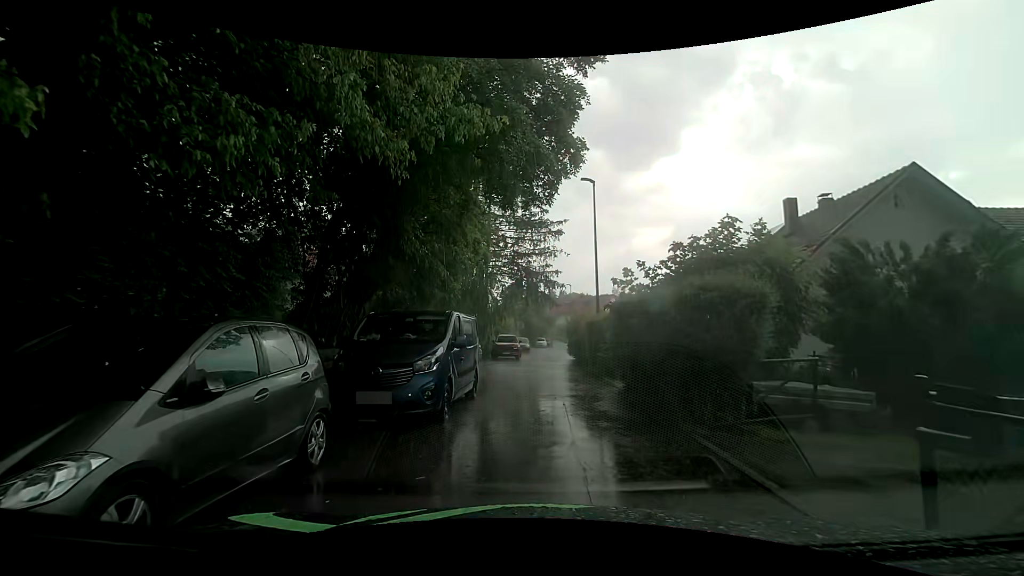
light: Day
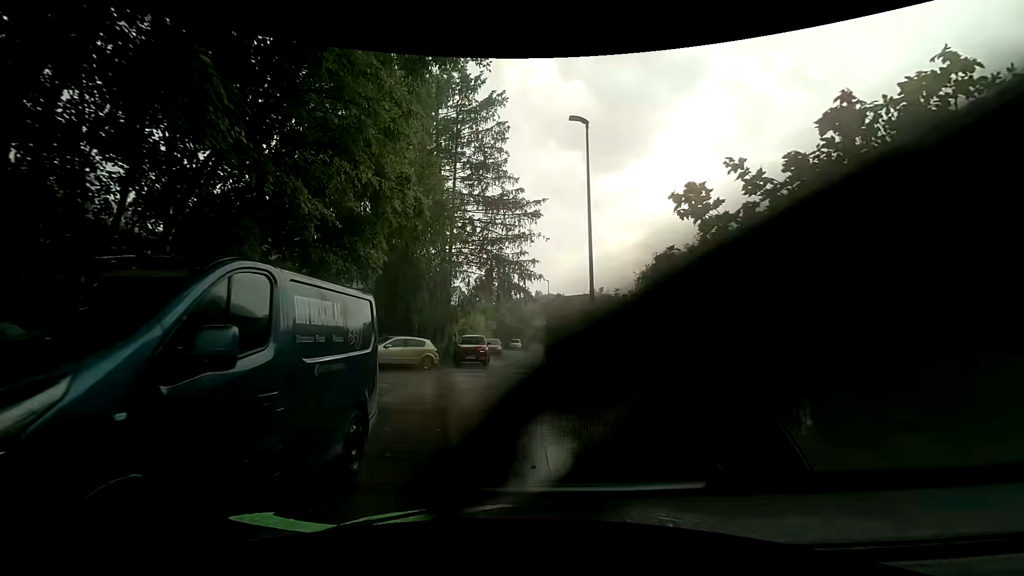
(+0.1, +6.3) m; +1°
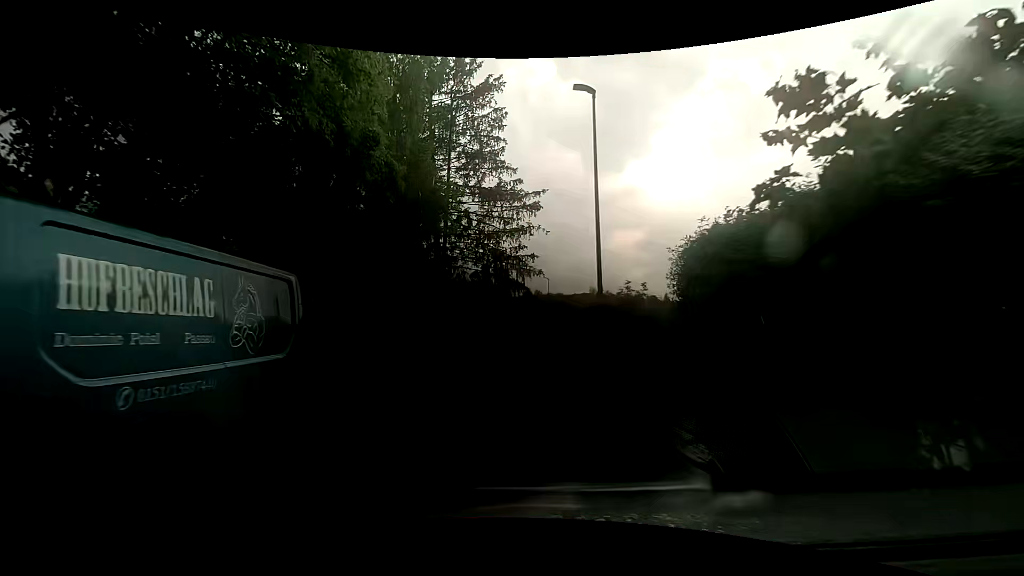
(0.0, +1.9) m; +1°
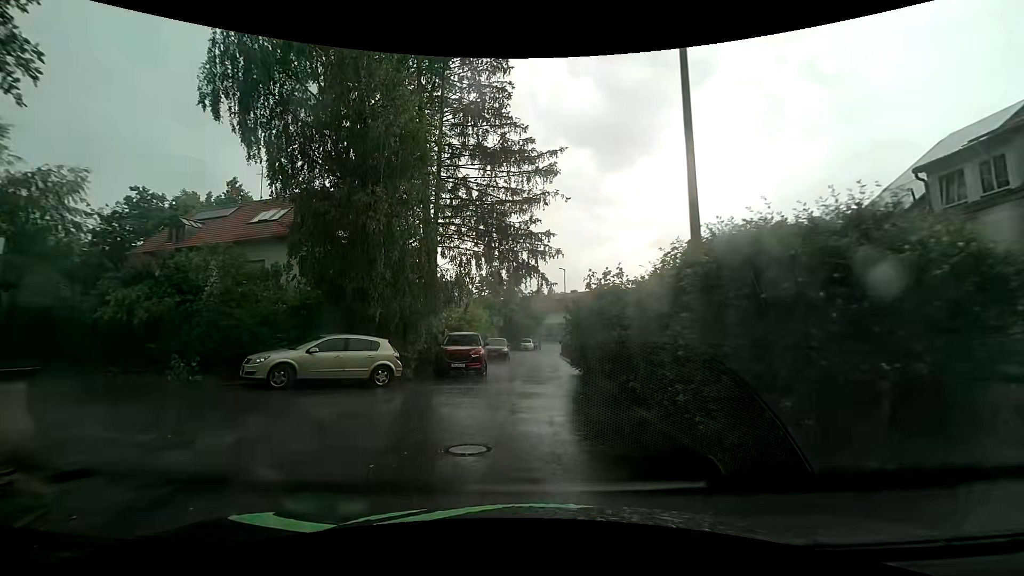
(-0.2, +6.7) m; -3°
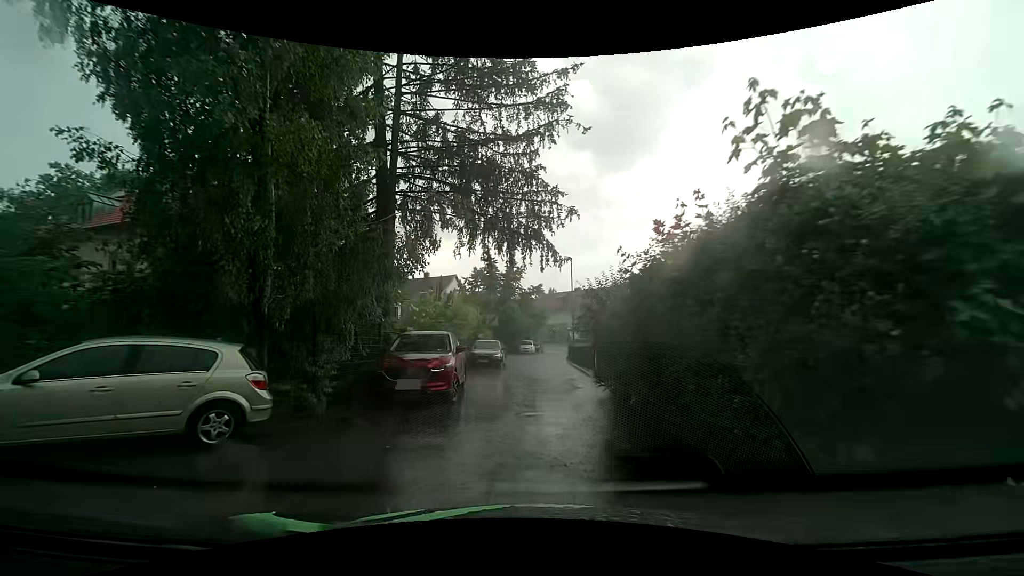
(+0.1, +7.5) m; +1°
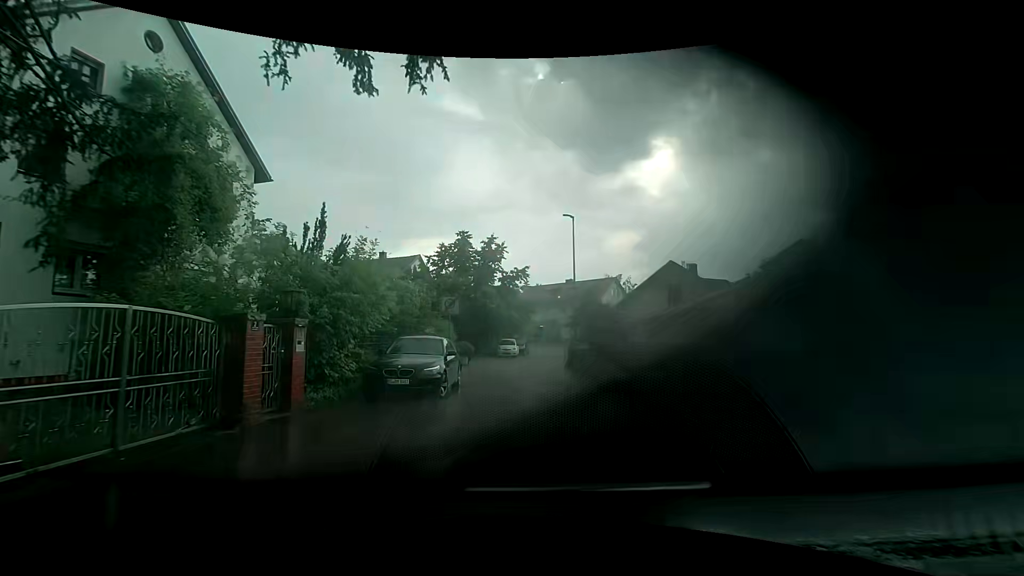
(+0.1, +13.2) m; +2°
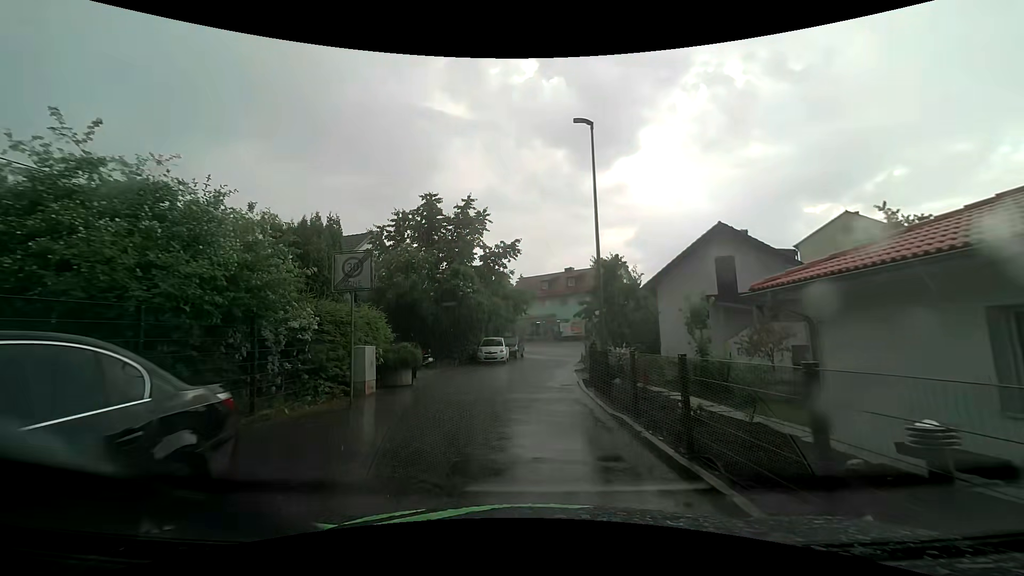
(0.0, +11.6) m; +1°
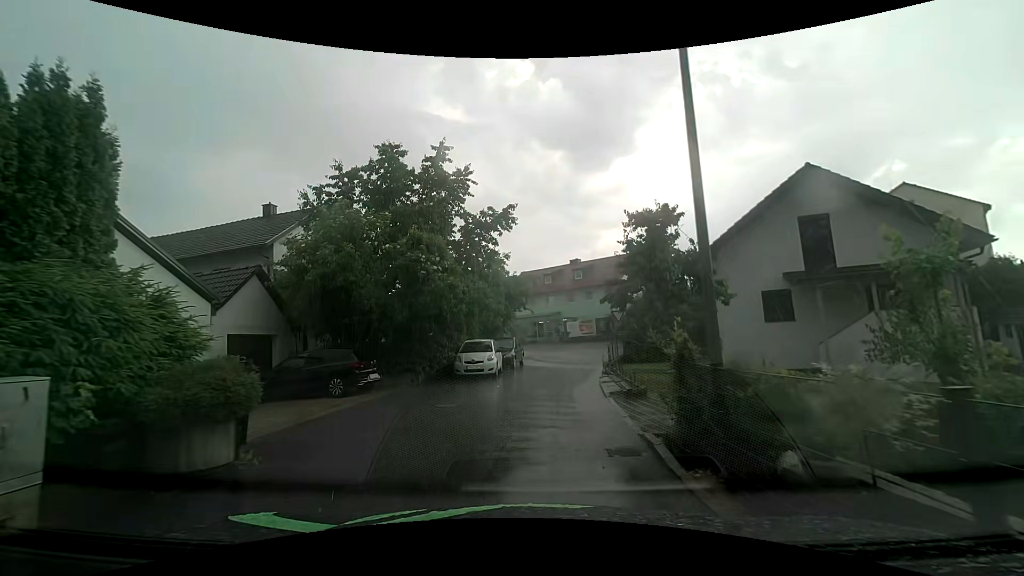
(-0.1, +9.0) m; 0°
